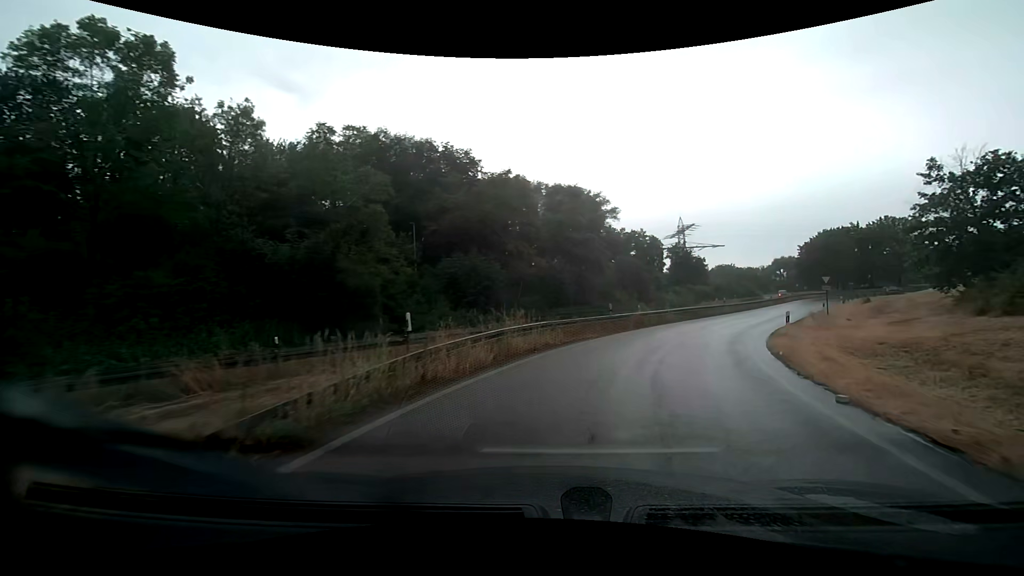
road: trunk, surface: asphalt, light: Day
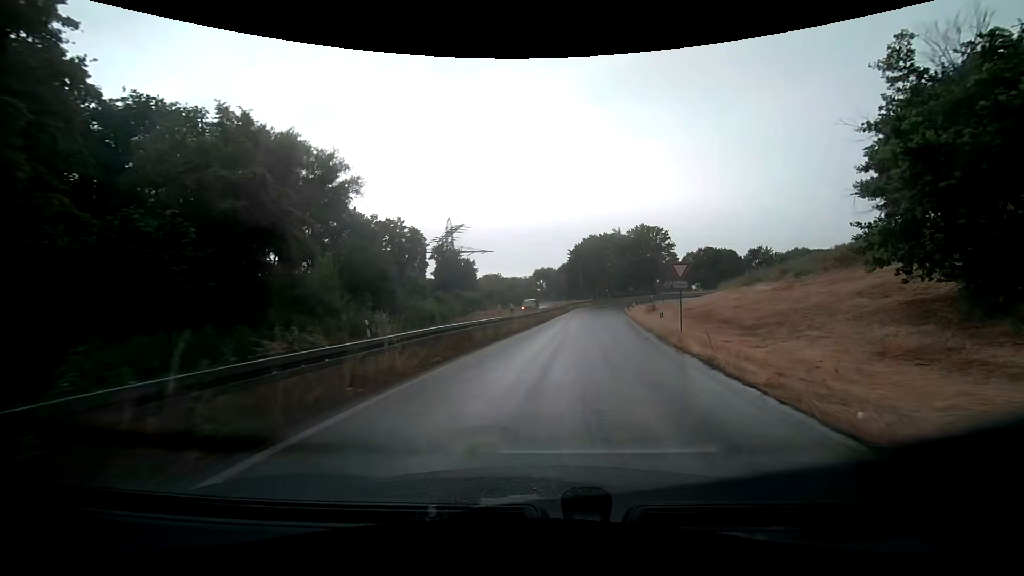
(+5.6, +21.9) m; +27°
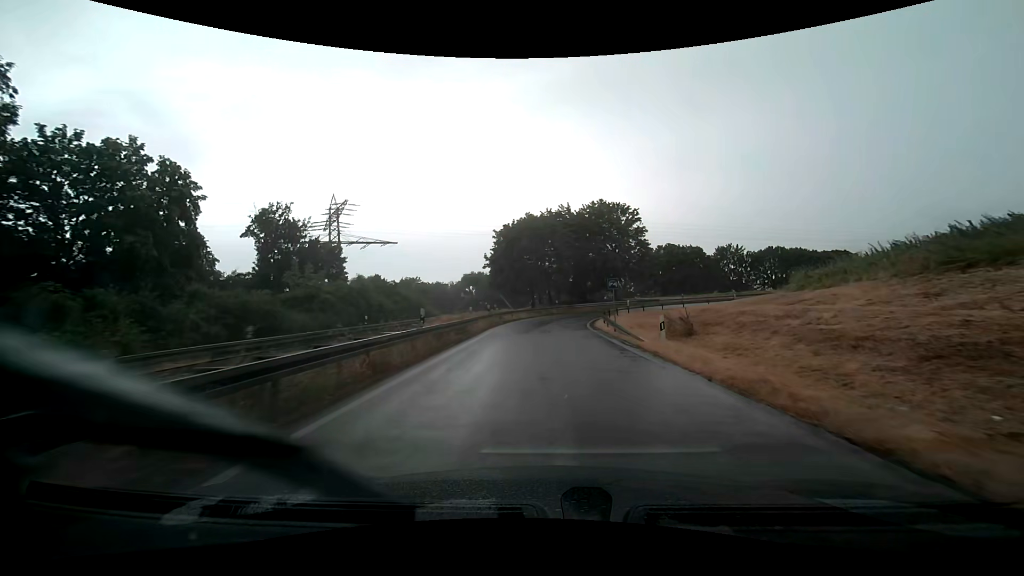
(+3.2, +33.6) m; +8°
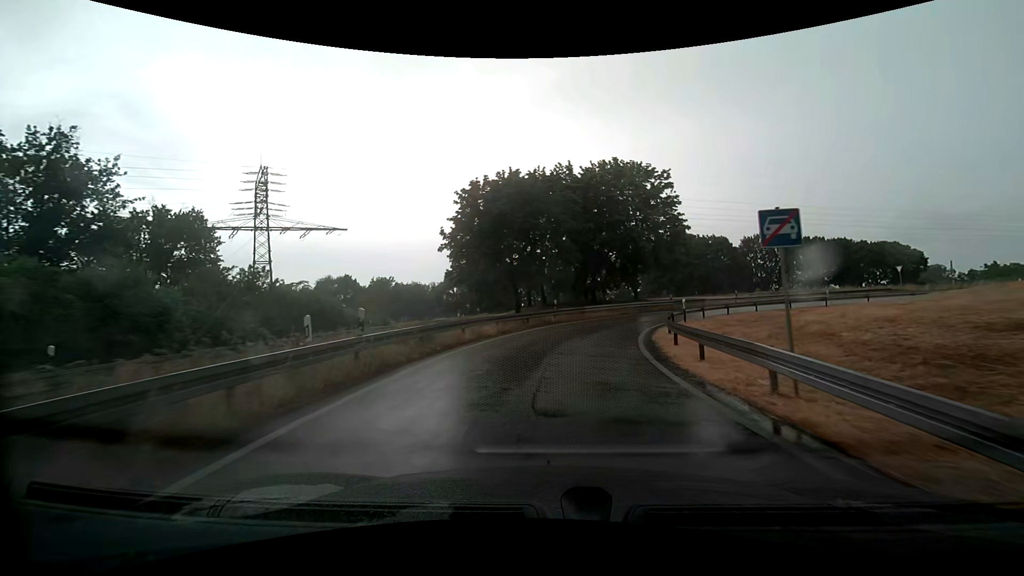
(+0.2, +21.1) m; +1°
(0, +10) (+1, +20) (+4, +30) (+9, +38) (+16, +45) (+25, +49) (+35, +50) (+45, +48) (+54, +44) (+62, +38) m
